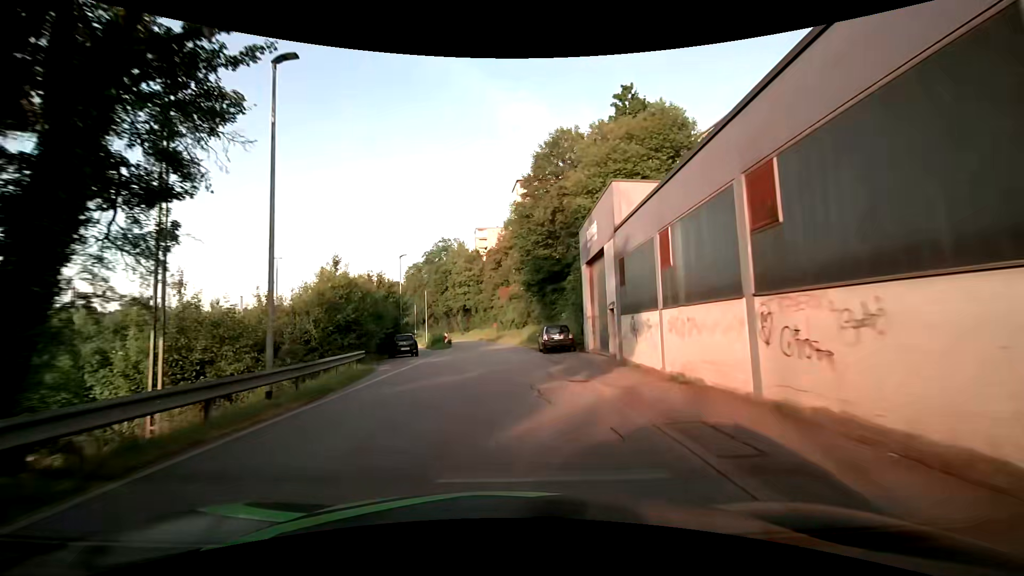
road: residential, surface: asphalt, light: Day
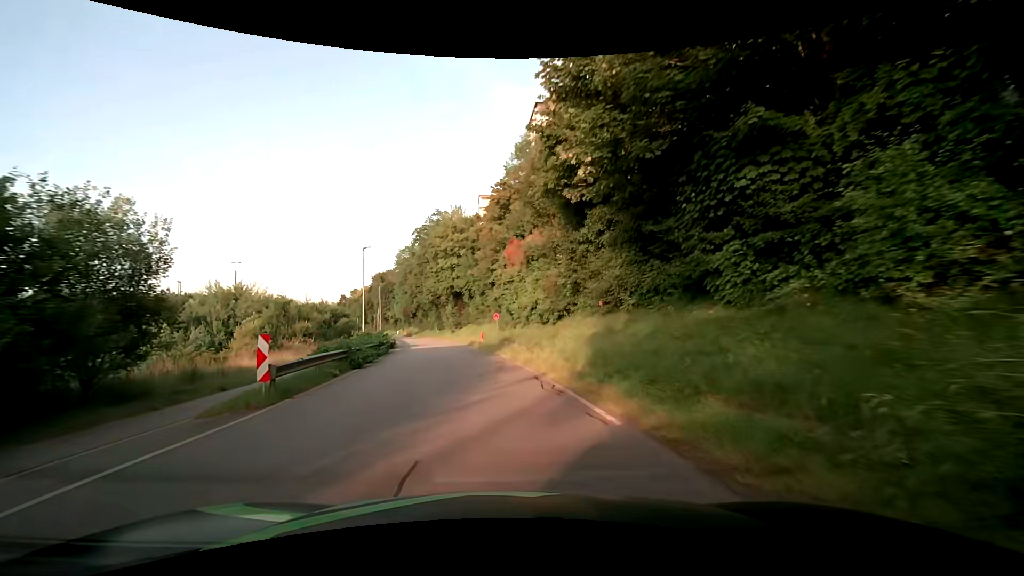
(-0.3, +35.4) m; -1°
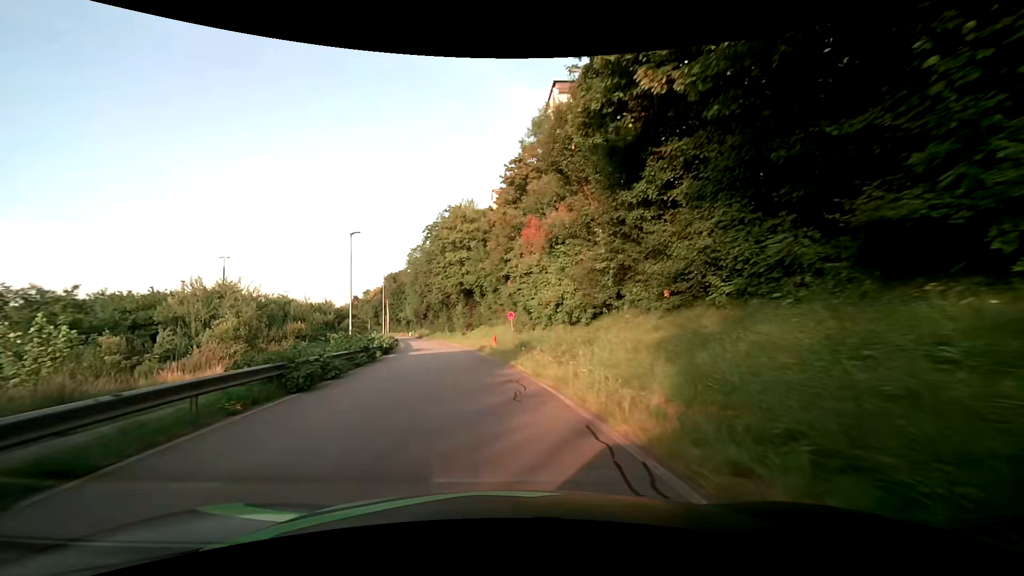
(-0.1, +6.8) m; -2°
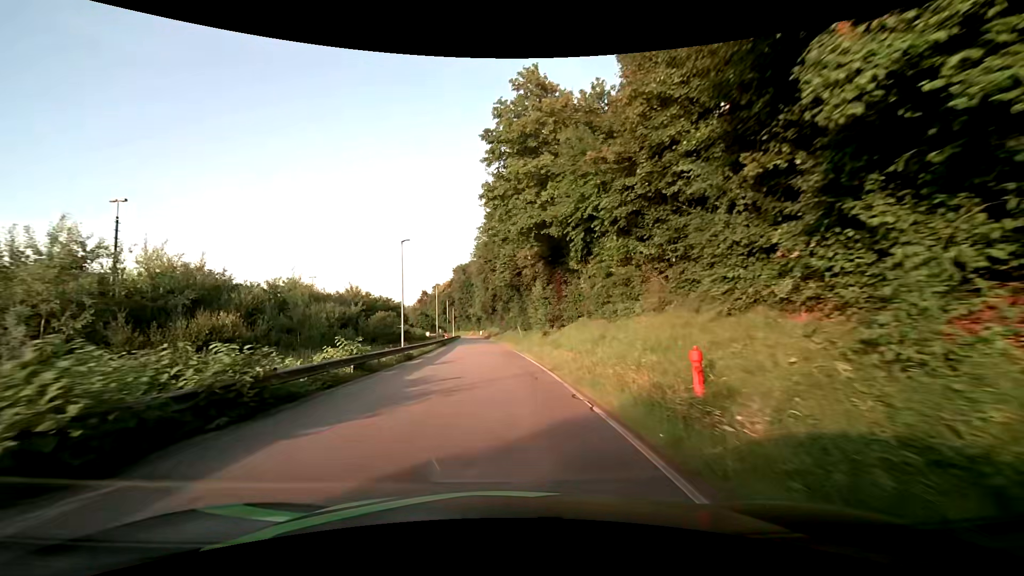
(-2.6, +28.9) m; -9°
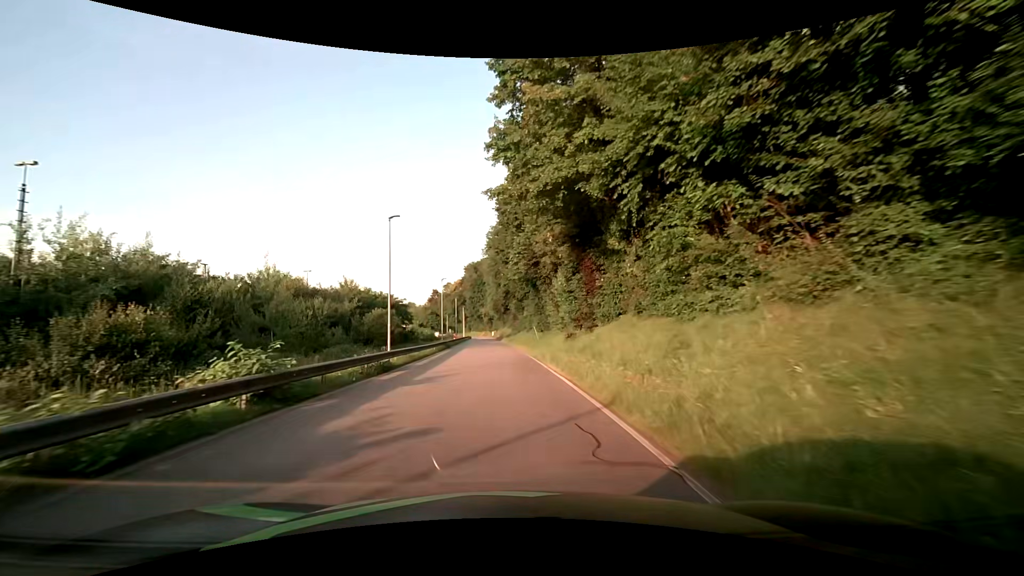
(-0.1, +7.6) m; -1°
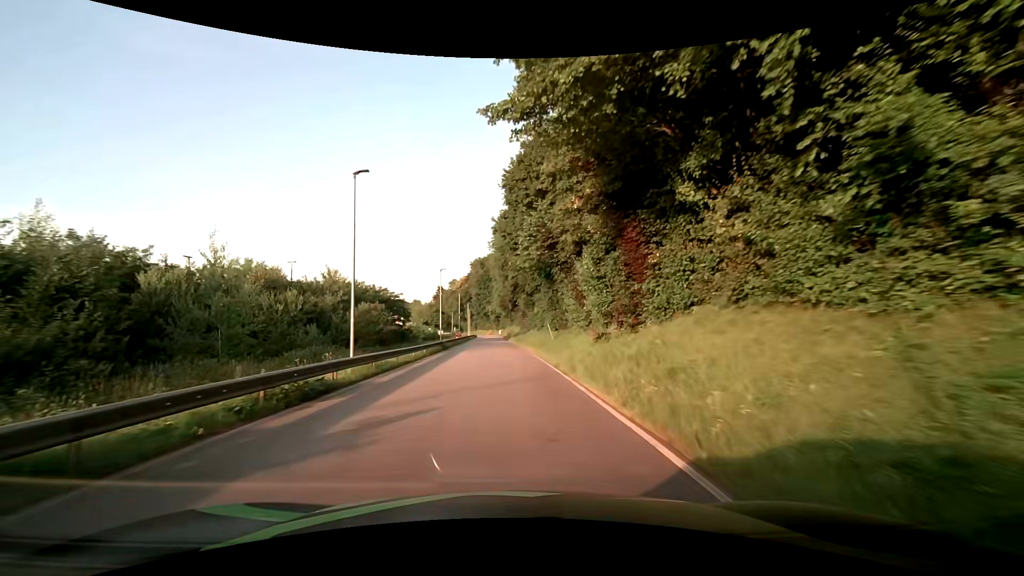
(-0.1, +7.8) m; -1°
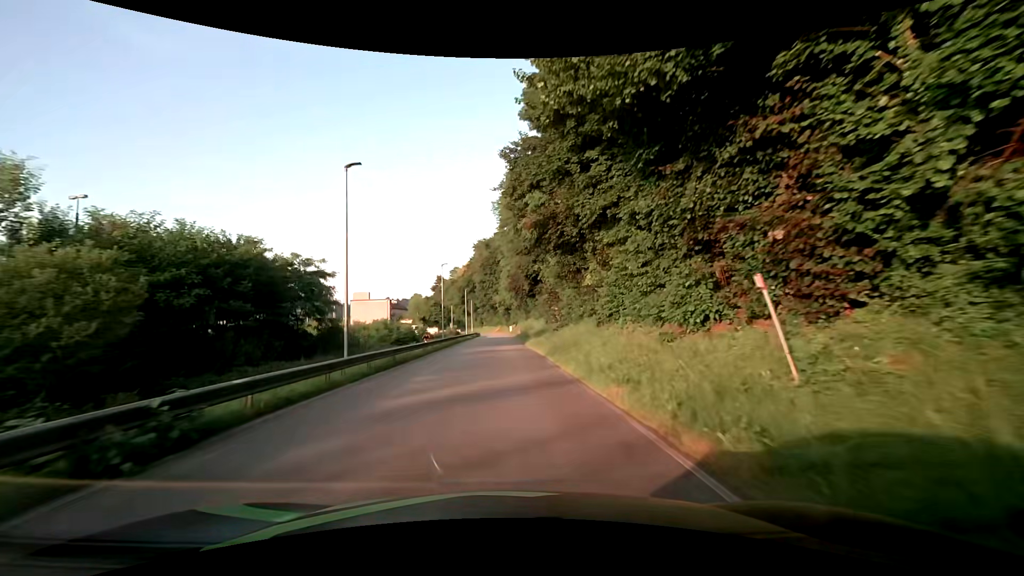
(-0.4, +32.3) m; -1°
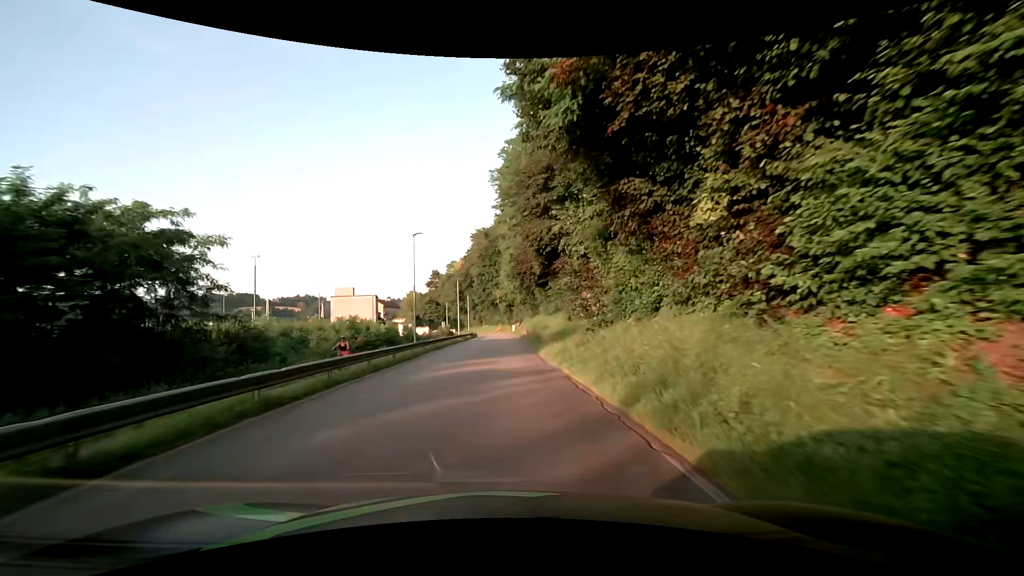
(-0.1, +15.5) m; -1°
(0, +10) (0, +20) (0, +30) (0, +40) (0, +50) (0, +60) (-1, +70) (-1, +80) (-1, +90) (-2, +100) m
